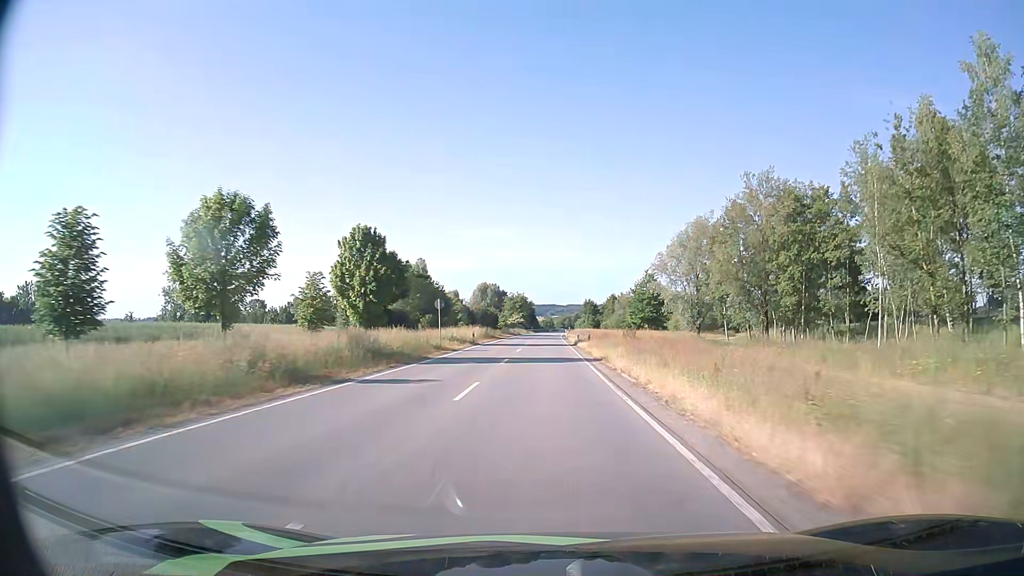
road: tertiary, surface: asphalt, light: Day
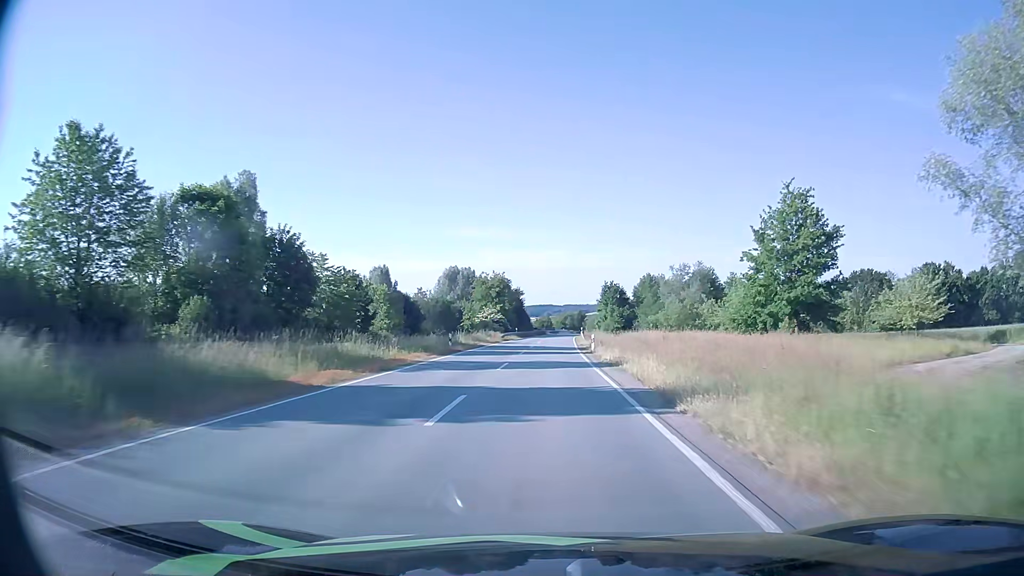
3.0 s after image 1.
(-0.1, +64.2) m; 0°
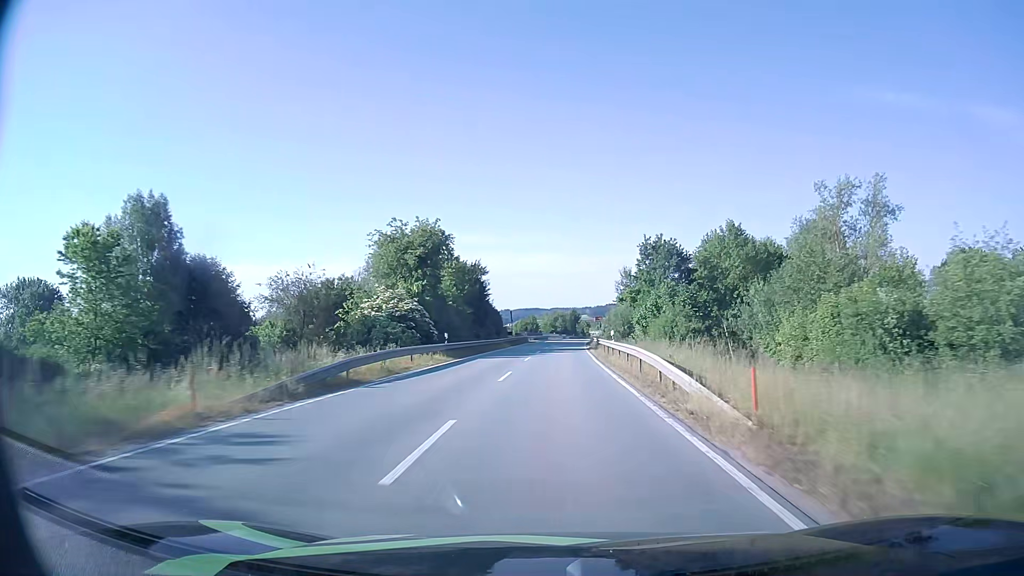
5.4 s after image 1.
(+0.2, +52.1) m; +1°
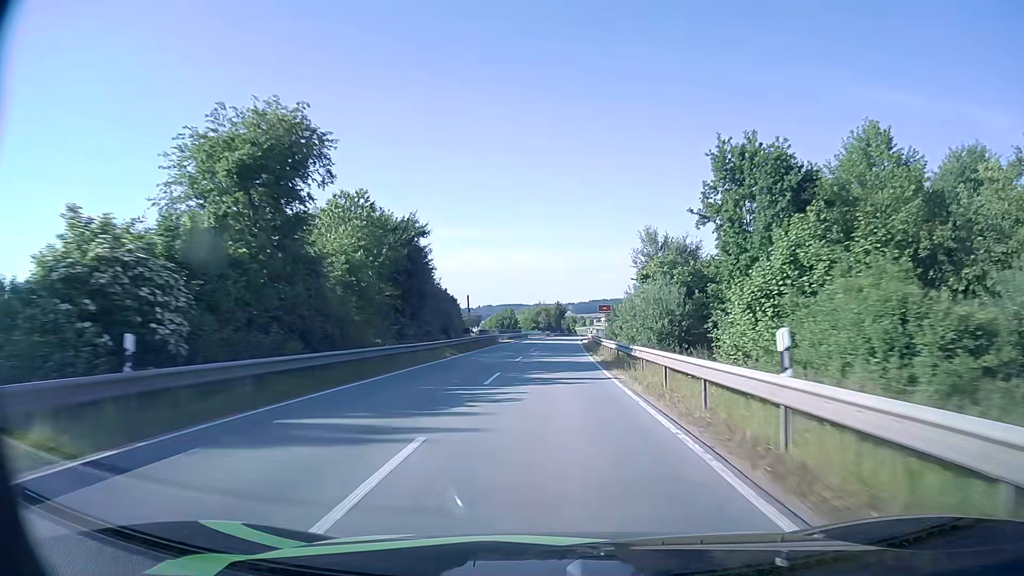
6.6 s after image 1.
(+0.4, +25.9) m; +2°
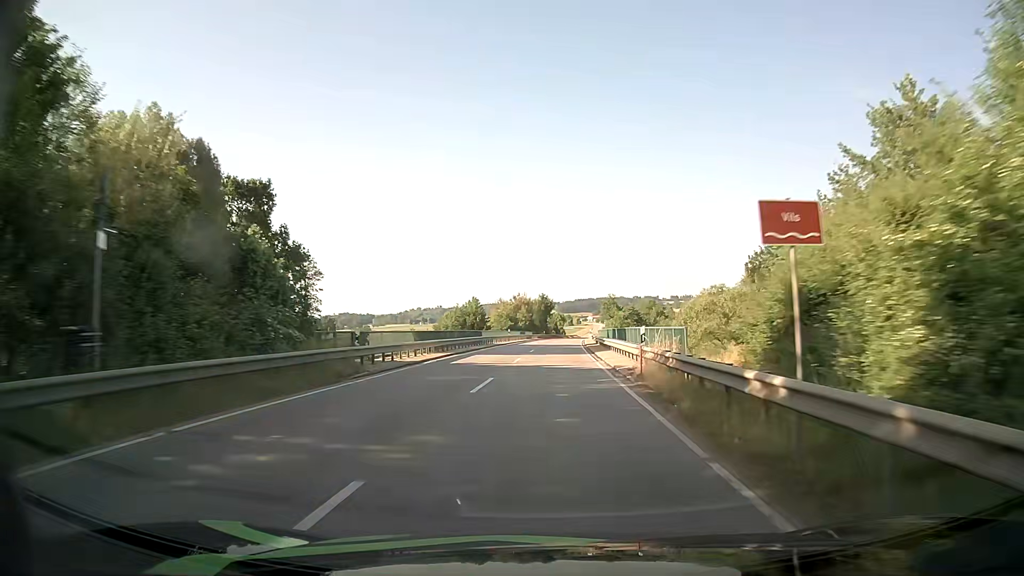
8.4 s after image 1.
(+0.5, +38.8) m; +1°
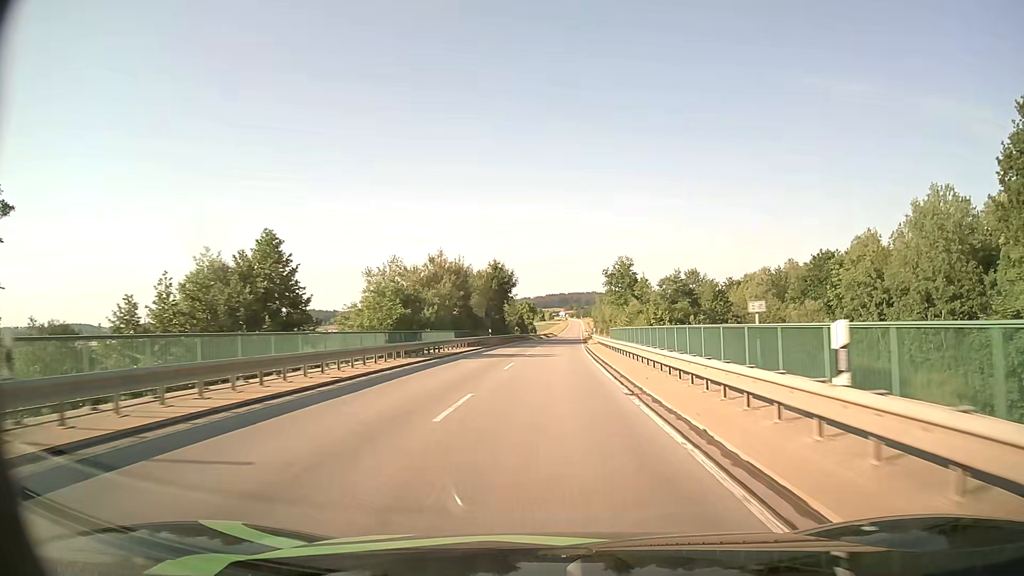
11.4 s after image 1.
(+1.4, +65.0) m; +2°
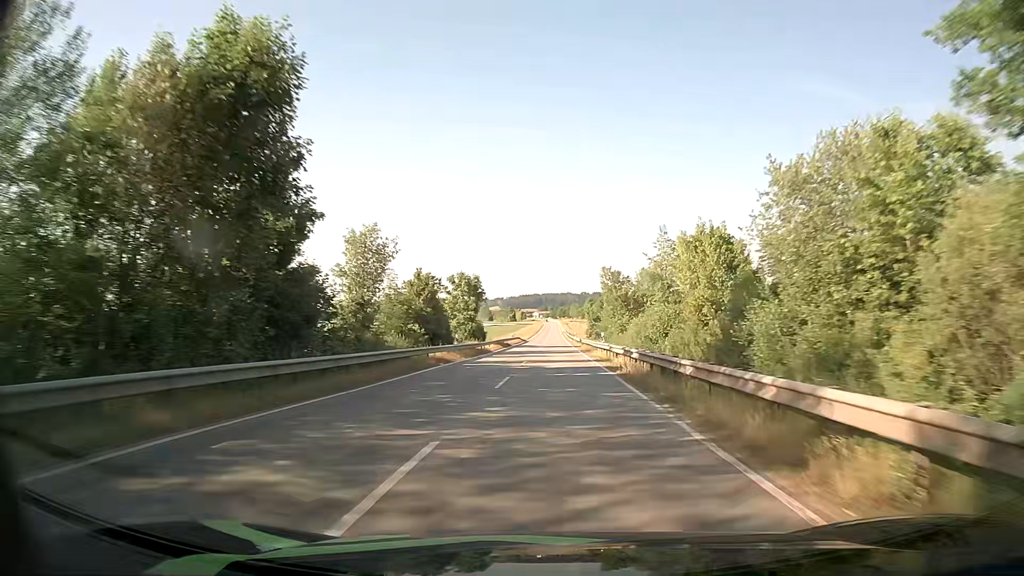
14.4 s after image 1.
(+1.3, +66.1) m; +2°
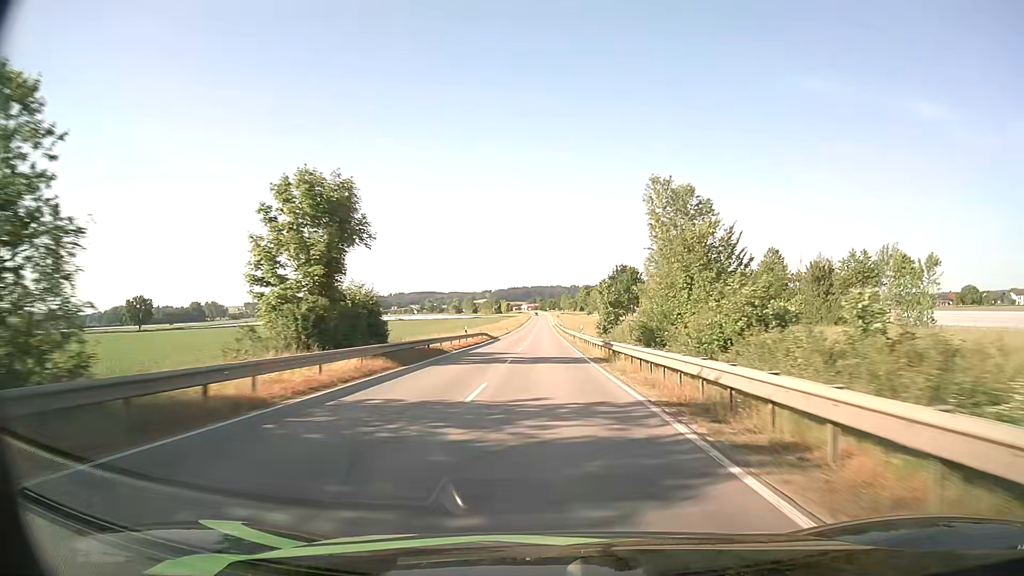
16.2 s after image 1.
(+0.5, +40.8) m; +1°
(0, +10) (0, +20) (0, +30) (0, +40) (0, +50) (0, +60) (-1, +70) (-1, +80) (-1, +90) (-1, +100) m
